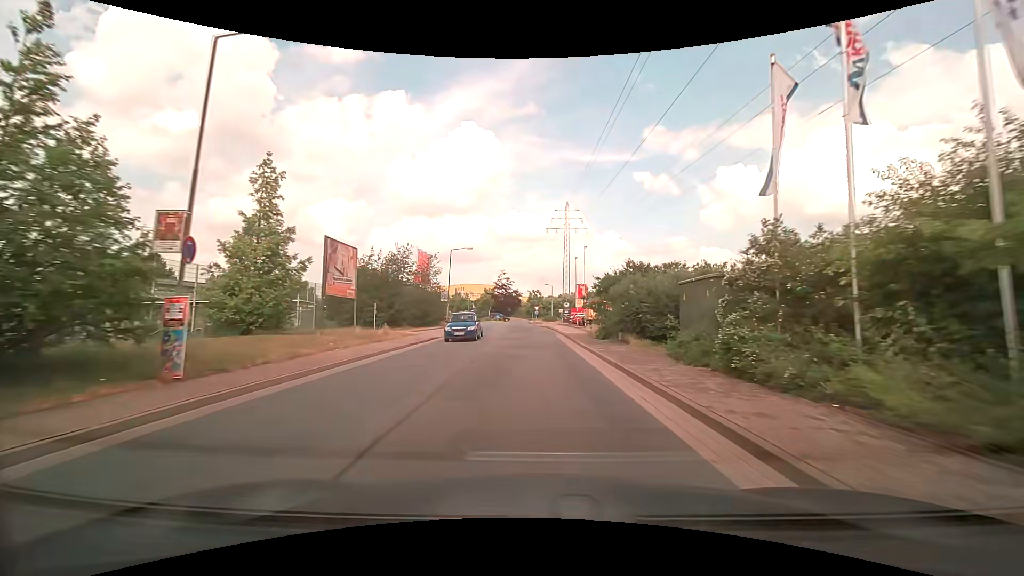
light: Day
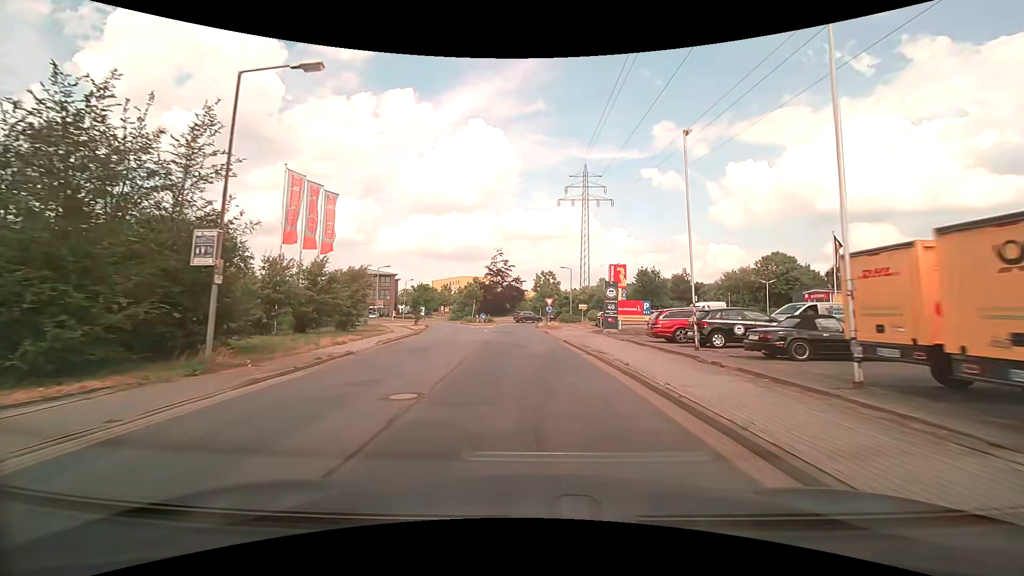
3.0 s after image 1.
(-0.3, +36.4) m; -1°
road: residential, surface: asphalt
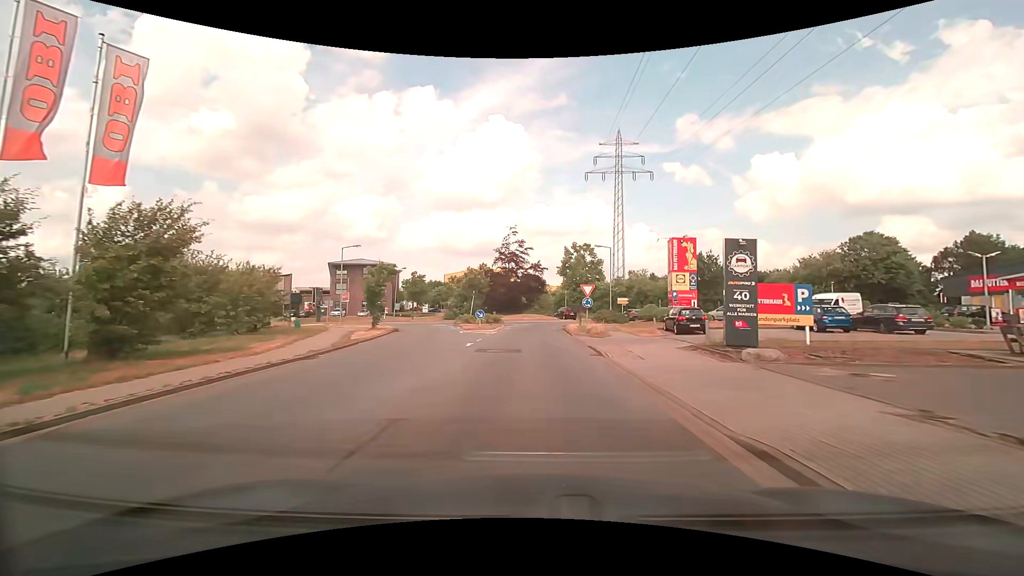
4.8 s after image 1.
(-0.4, +19.5) m; -3°
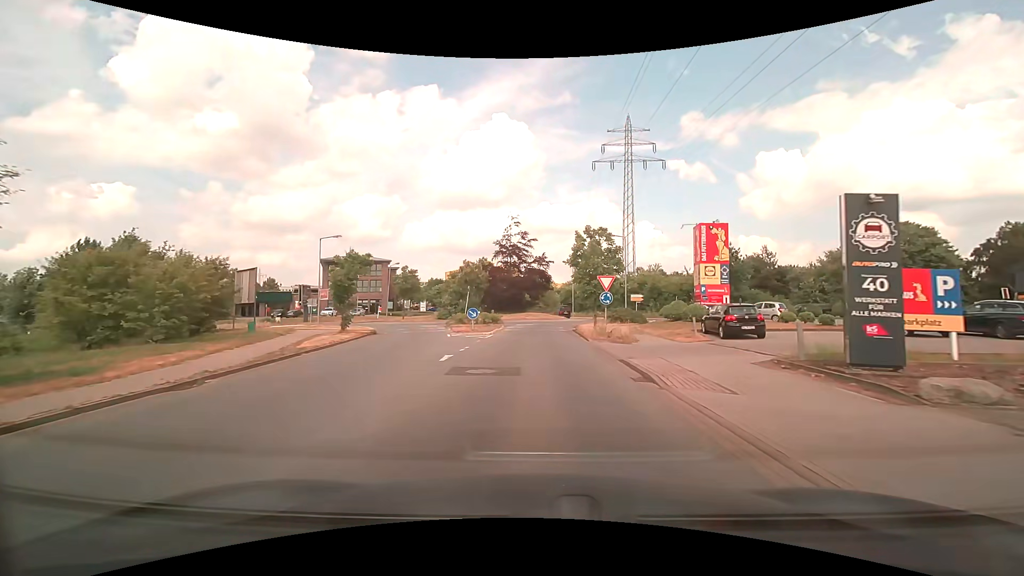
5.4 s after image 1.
(0.0, +6.0) m; 0°
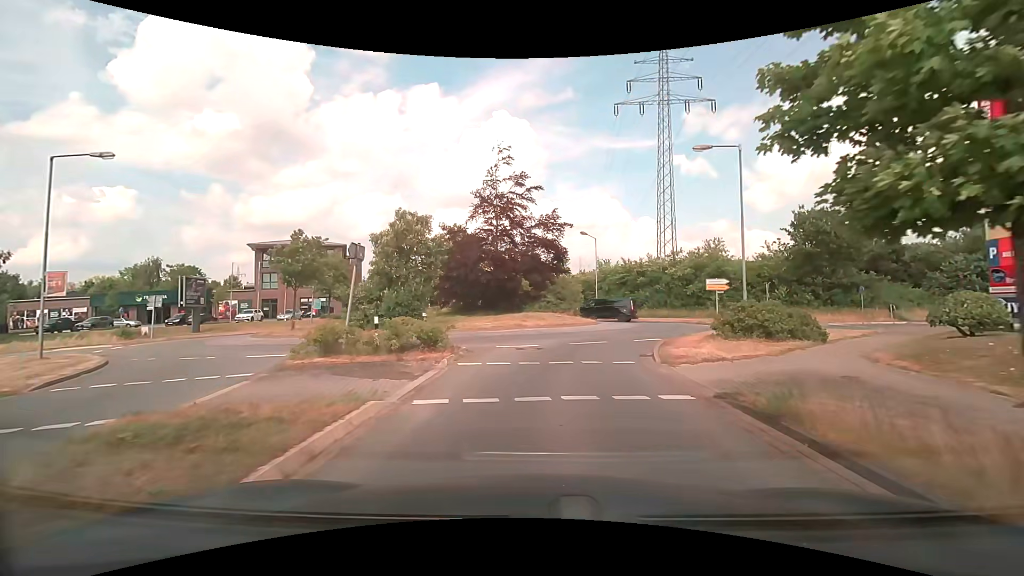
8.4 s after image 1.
(0.0, +24.2) m; 0°
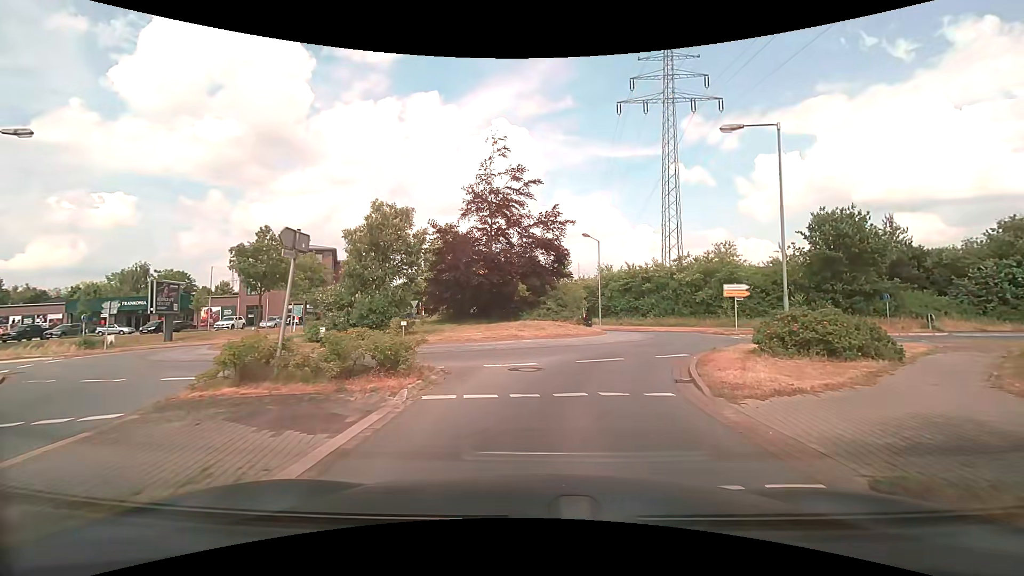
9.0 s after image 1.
(0.0, +3.4) m; 0°
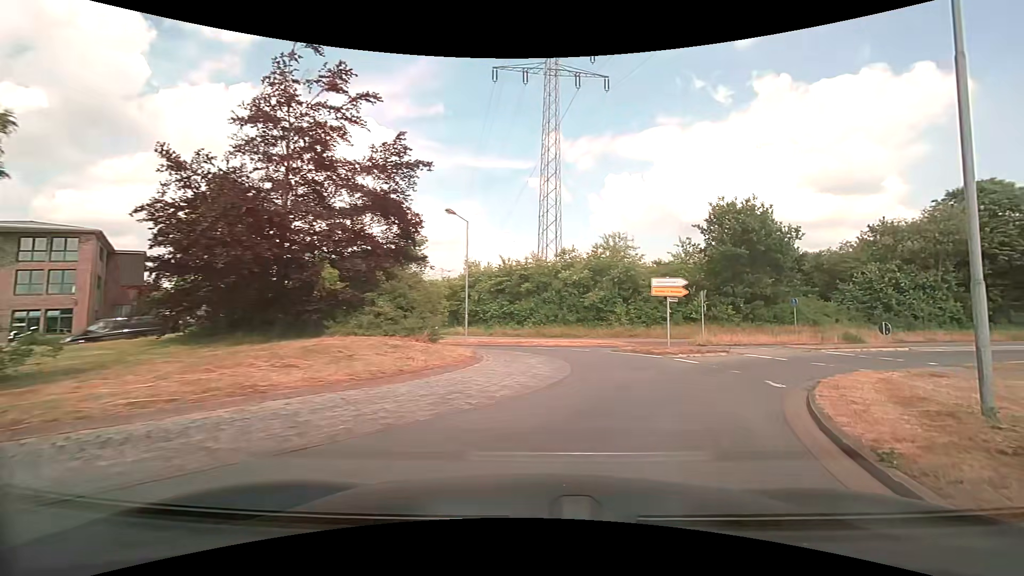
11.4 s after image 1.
(+0.8, +12.4) m; +14°
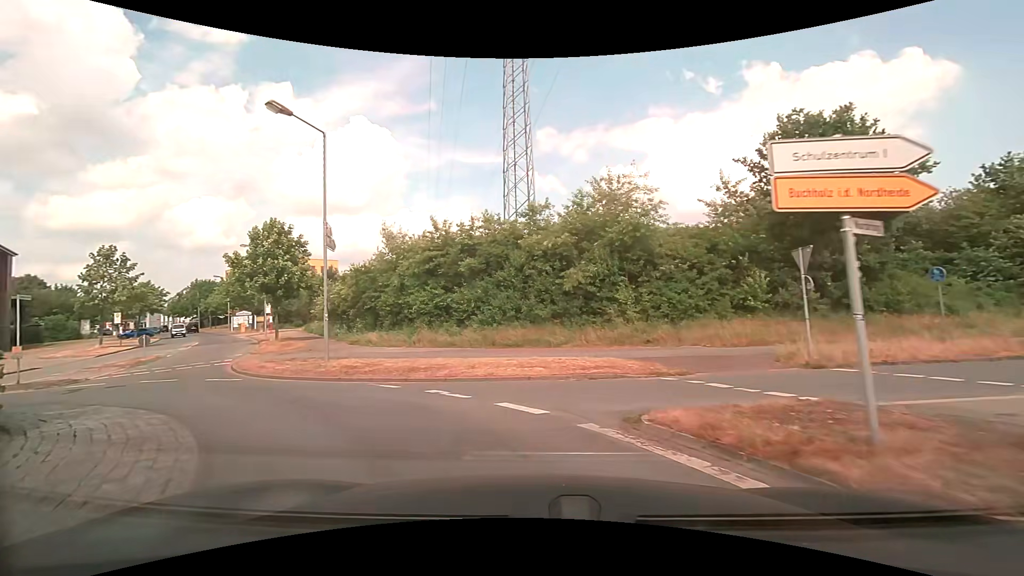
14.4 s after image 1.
(+2.8, +15.5) m; +3°
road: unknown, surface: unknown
(-3, +9) (-11, +14) (-21, +12) (-28, +5) (-35, -2) (-43, -7) (-52, -12) (-61, -16) (-71, -19) (-80, -23) m
